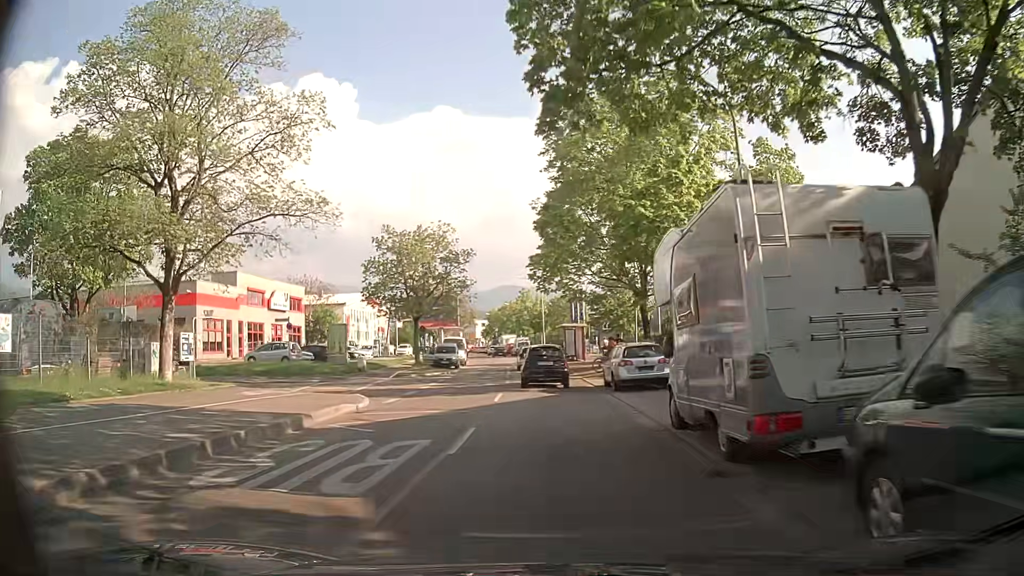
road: secondary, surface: asphalt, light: Day
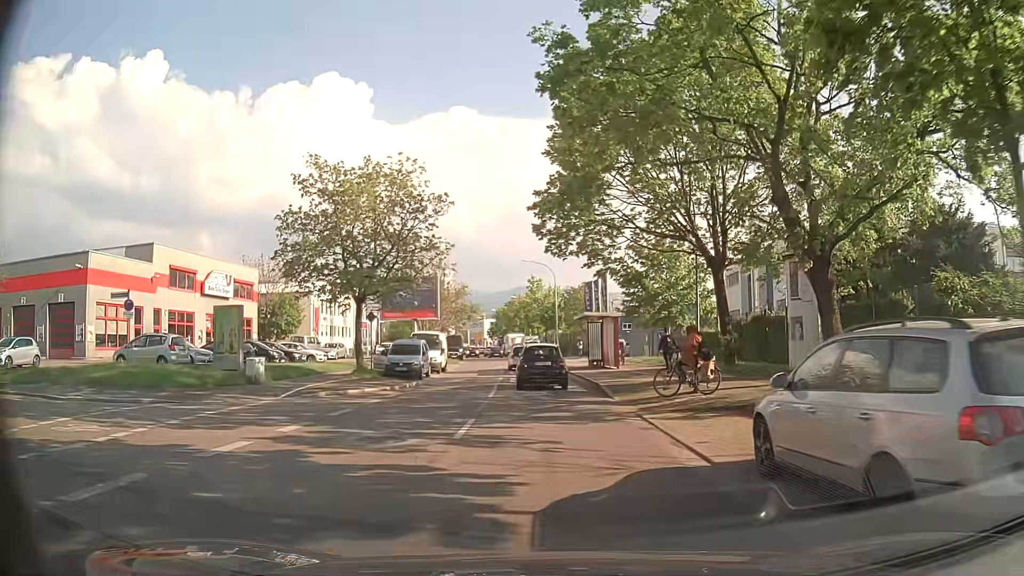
(0.0, +16.8) m; 0°
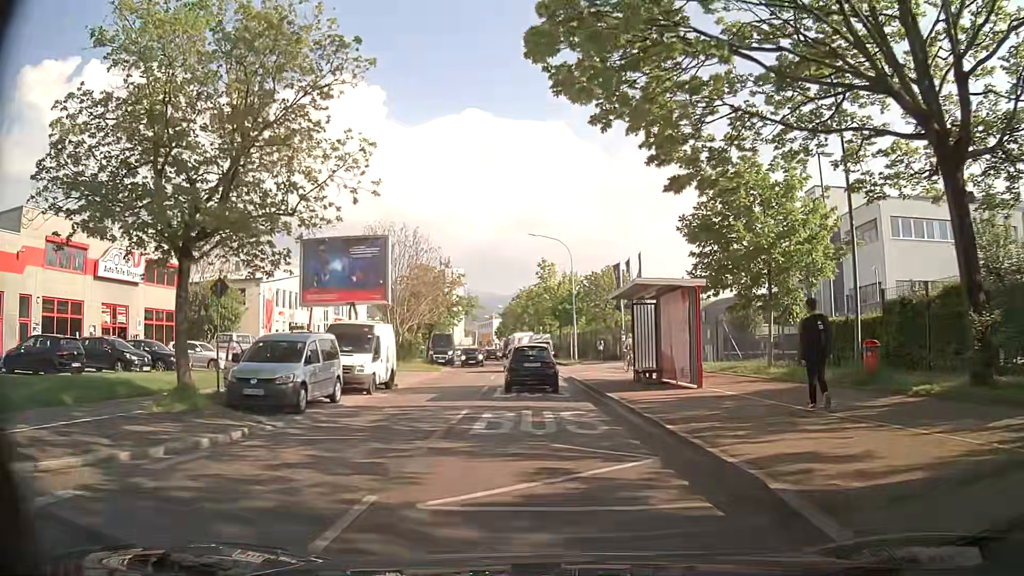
(-0.3, +16.1) m; -2°
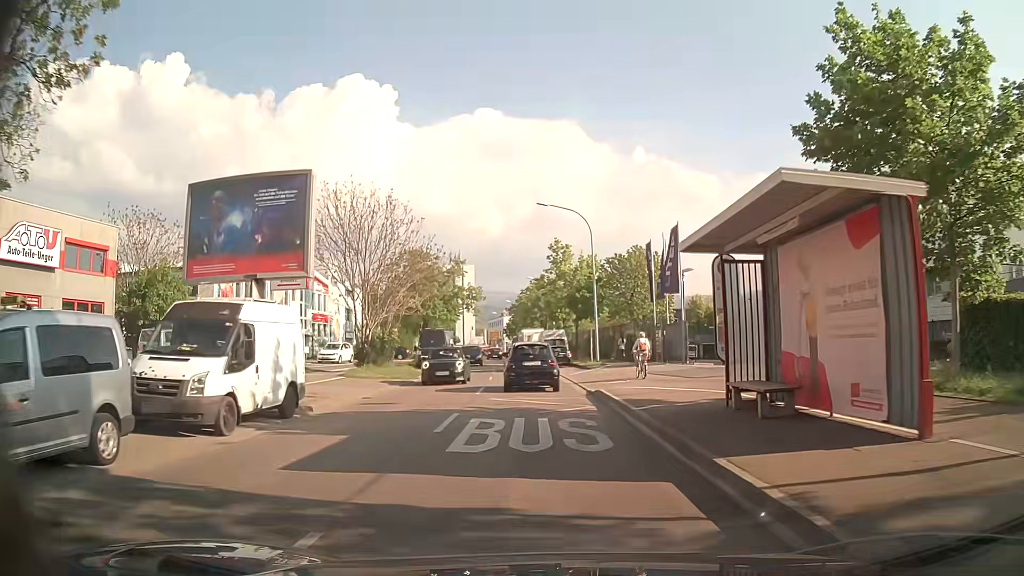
(0.0, +10.3) m; -1°
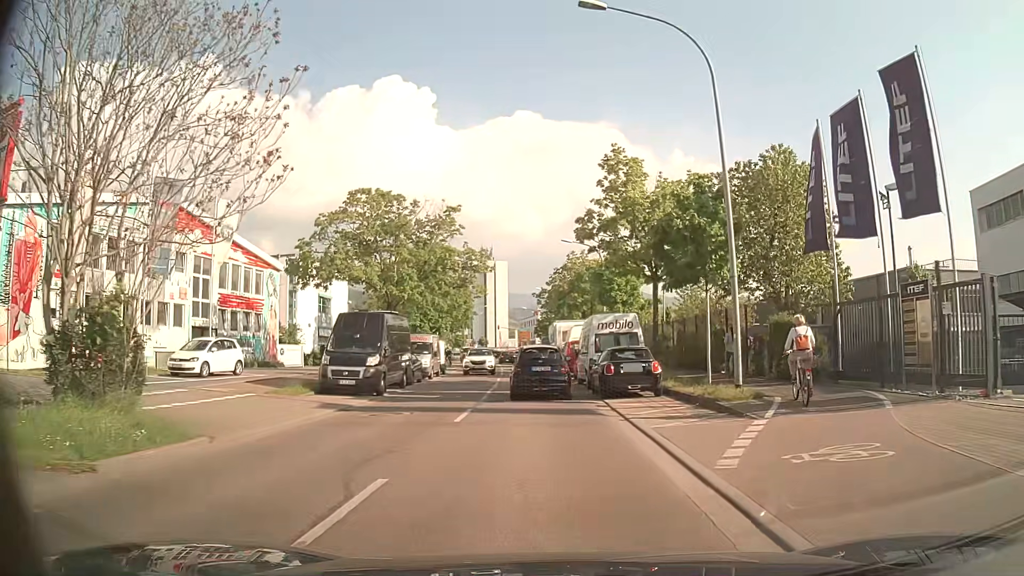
(-0.7, +24.6) m; -3°
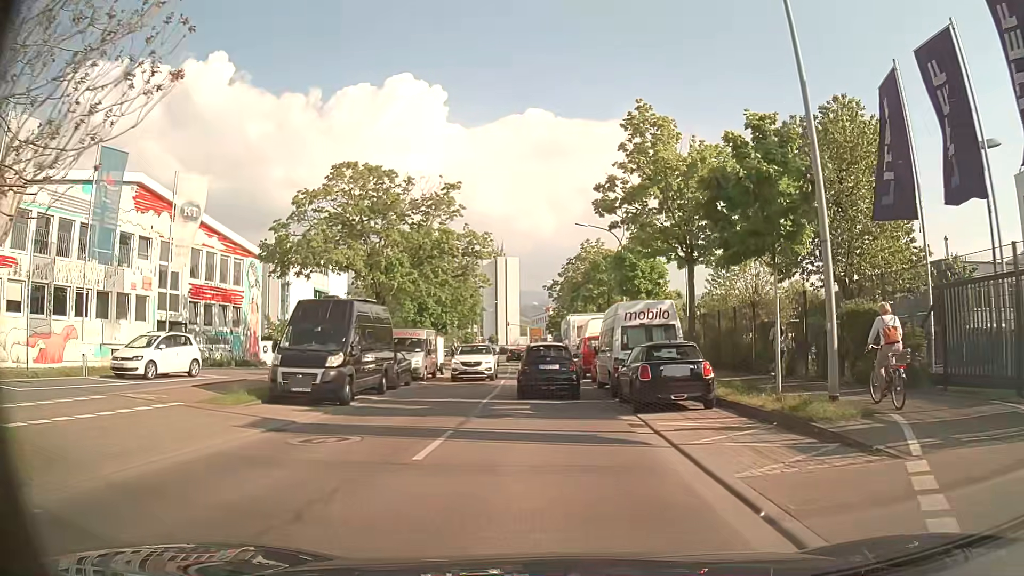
(-0.1, +4.8) m; -1°
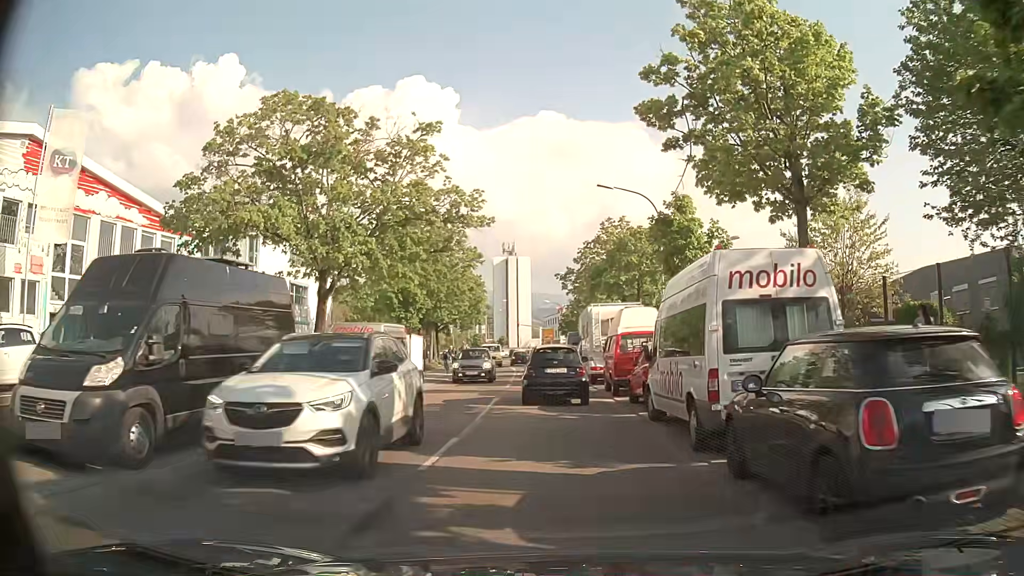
(-0.1, +9.4) m; -2°
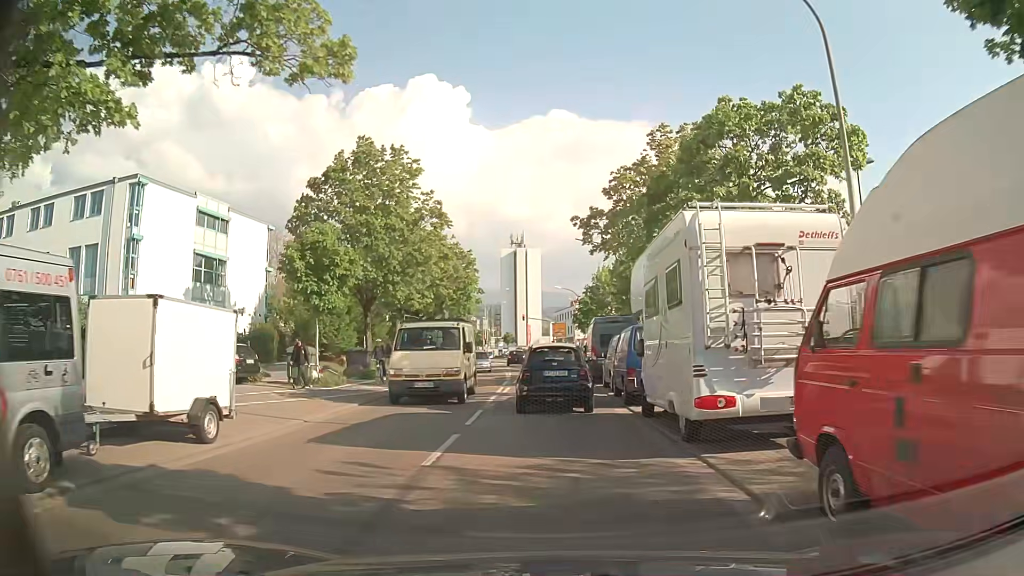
(0.0, +17.9) m; 0°
